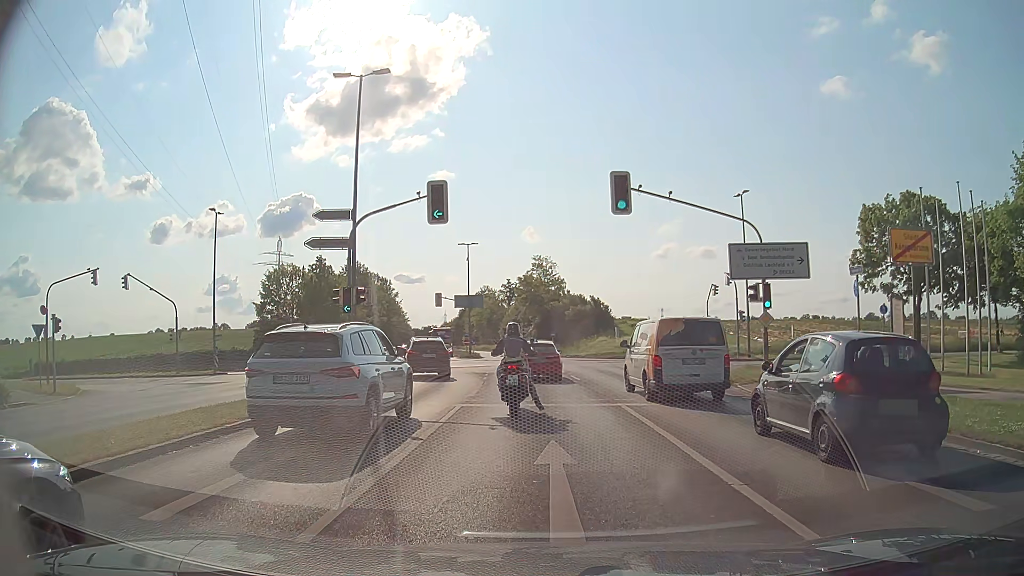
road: tertiary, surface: asphalt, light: Day
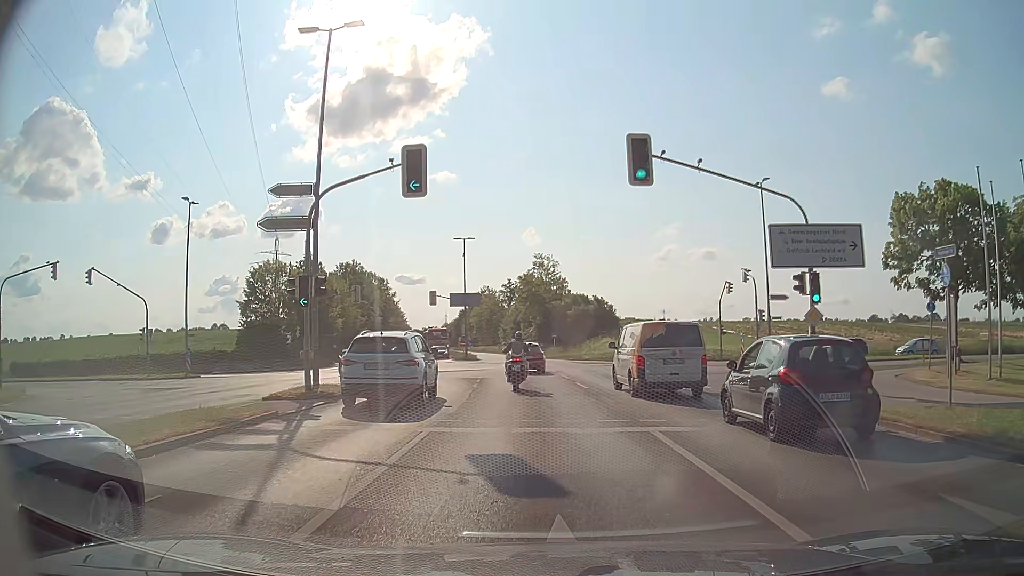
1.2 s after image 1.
(-0.1, +4.3) m; -1°
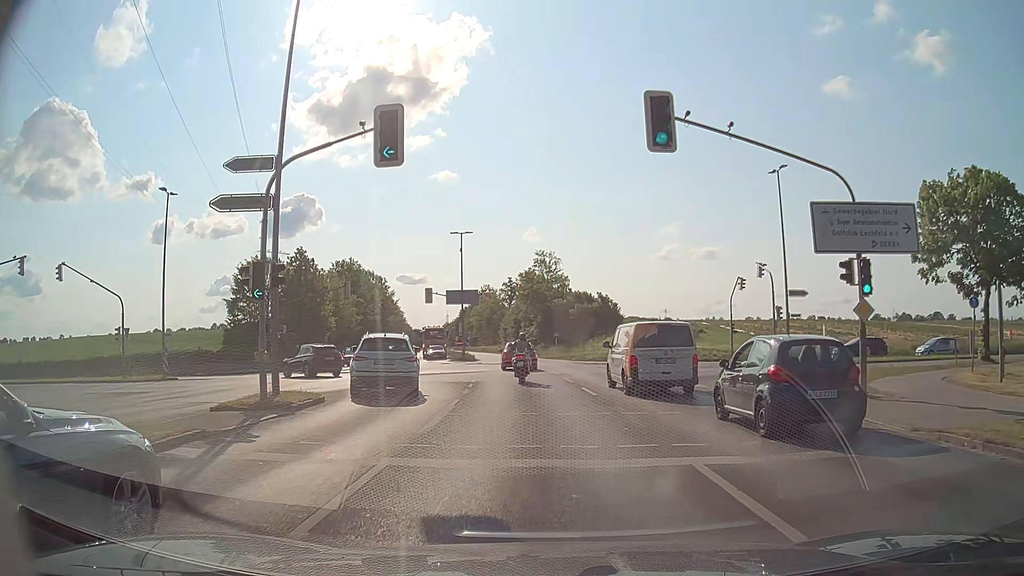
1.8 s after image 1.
(0.0, +3.1) m; -1°
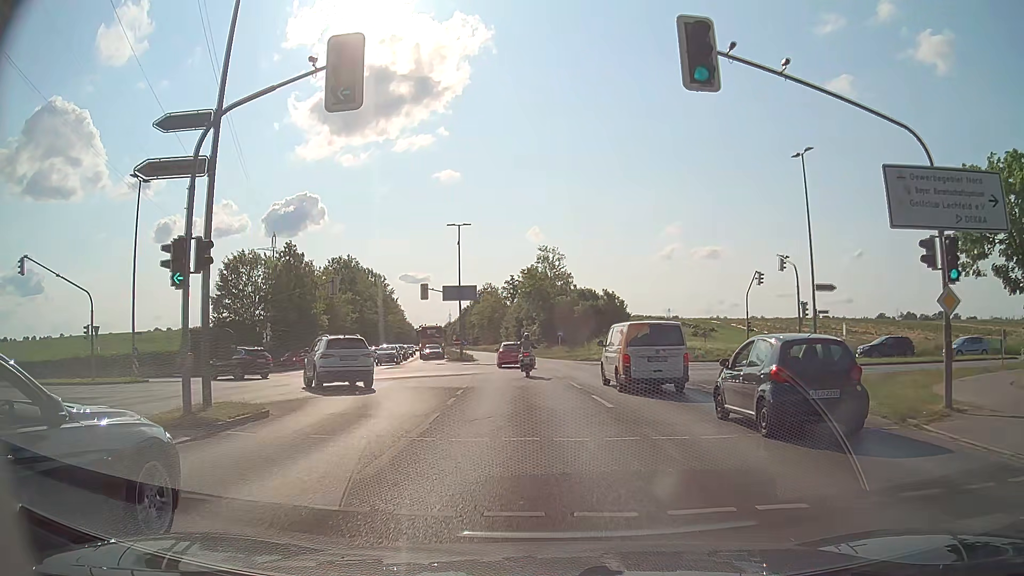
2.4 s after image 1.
(0.0, +3.7) m; 0°
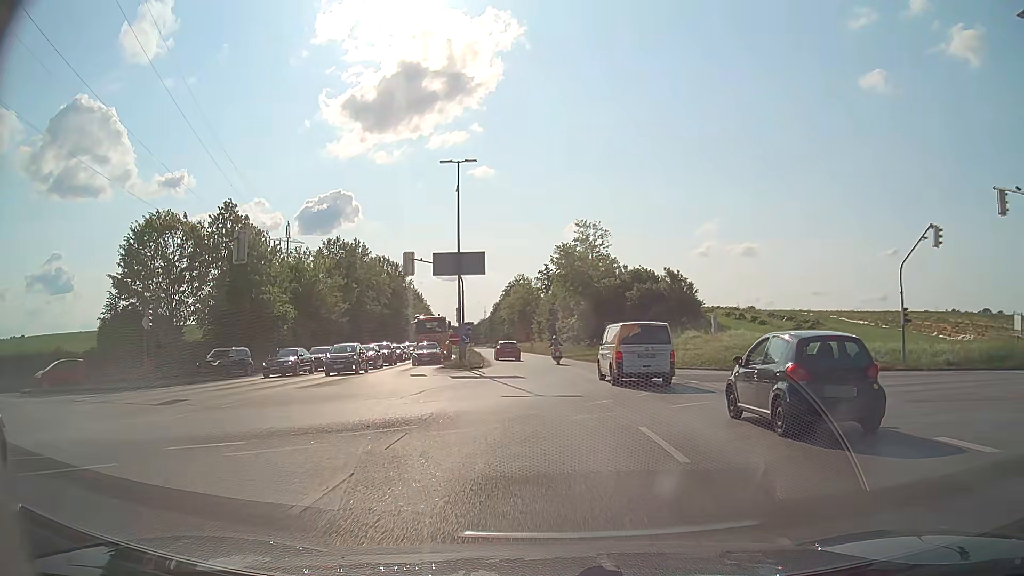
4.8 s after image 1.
(-0.4, +19.2) m; -3°
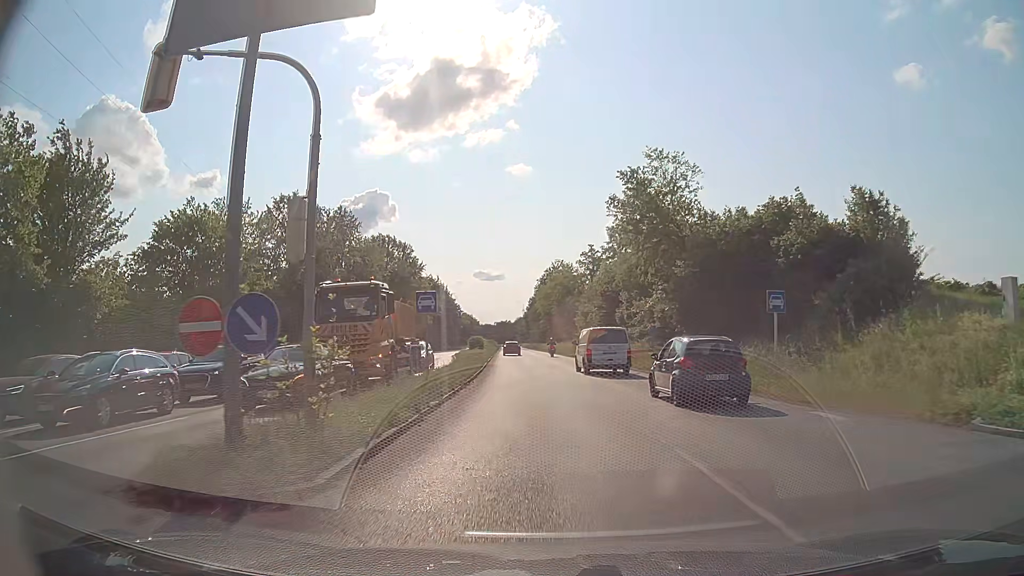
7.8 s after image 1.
(-0.9, +28.9) m; -3°
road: trunk_link
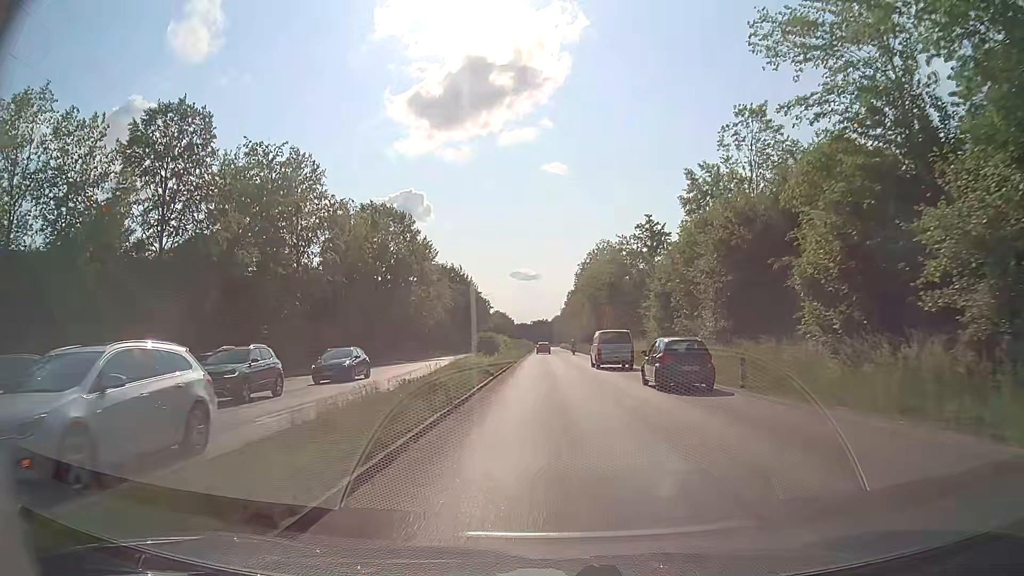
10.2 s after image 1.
(-0.9, +28.4) m; -3°
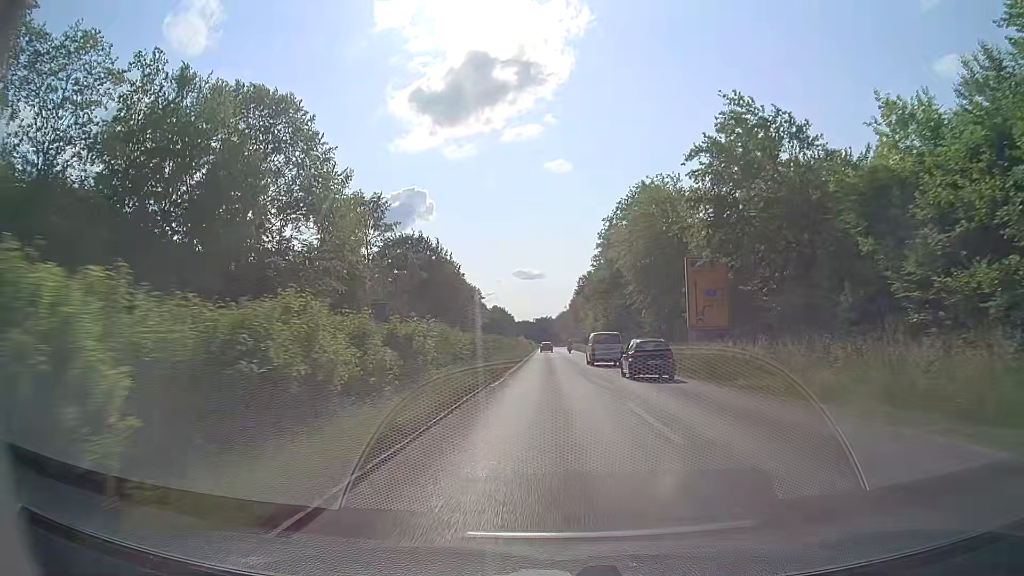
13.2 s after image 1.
(-0.3, +43.0) m; 0°
(0, +10) (0, +20) (0, +30) (0, +40) (0, +50) (-1, +60) (-1, +70) (-1, +80) (-1, +90) (-1, +100) m
